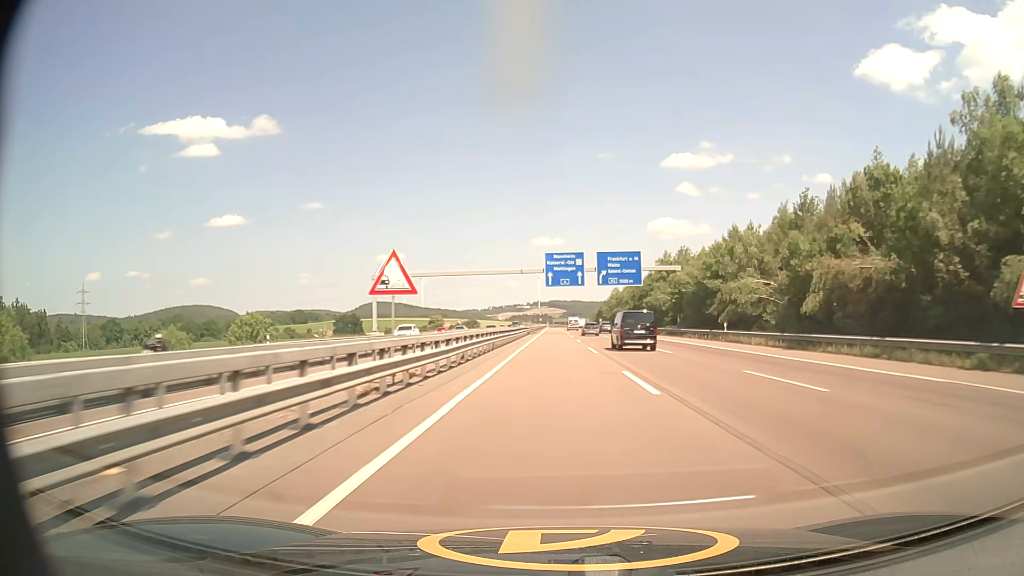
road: motorway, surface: asphalt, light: Day
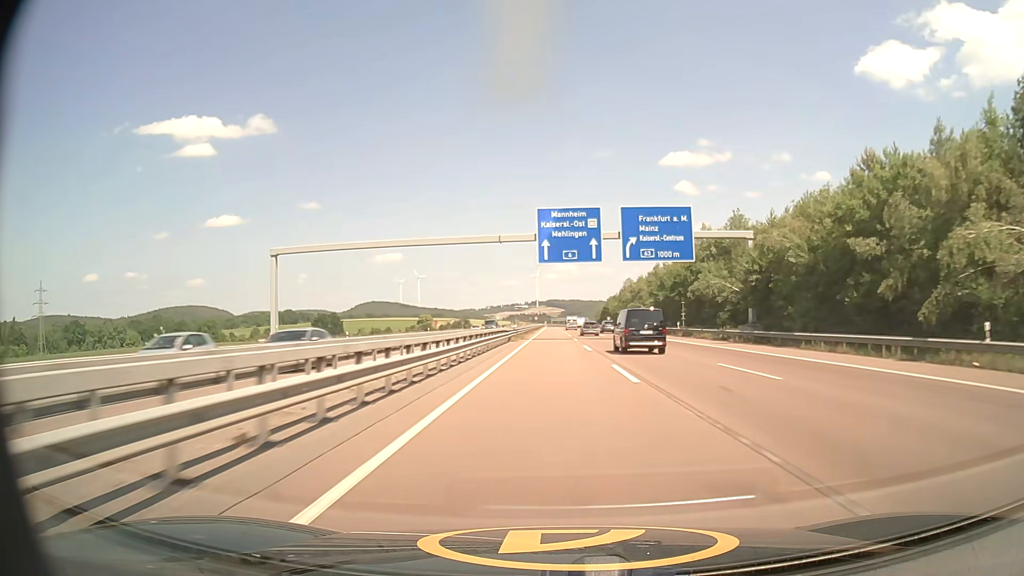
(+0.1, +33.4) m; 0°
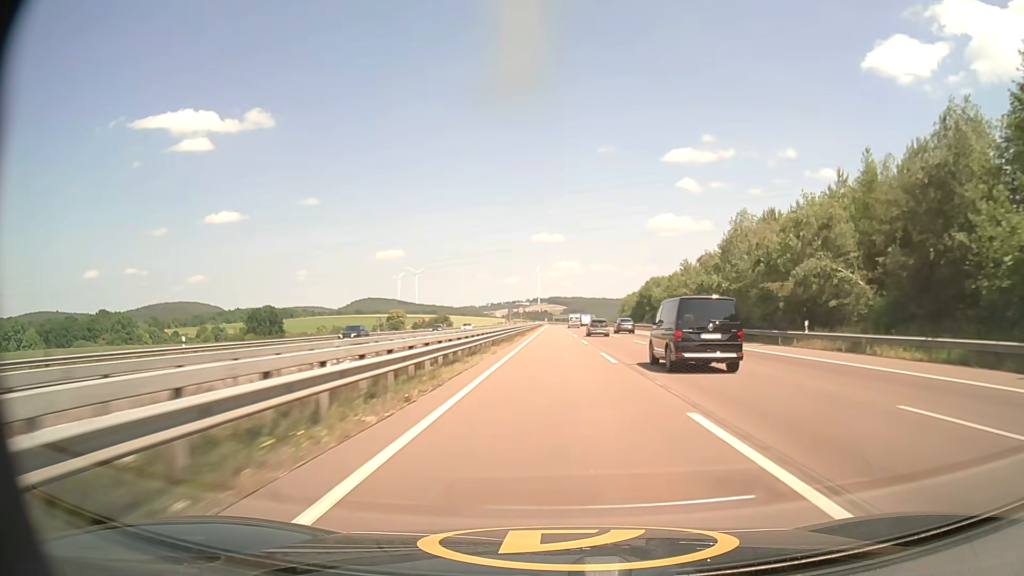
(-0.2, +83.4) m; 0°
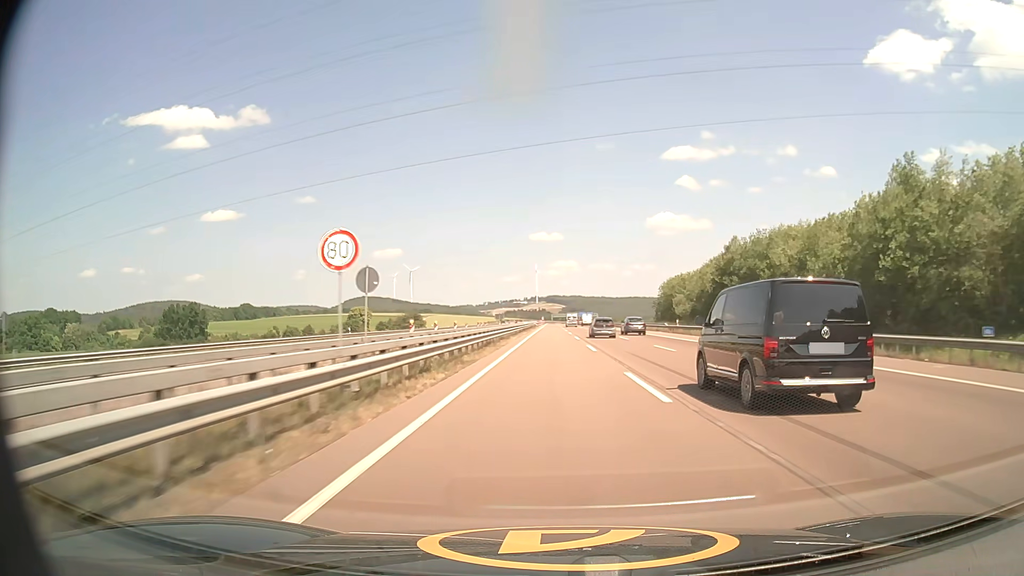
(-0.1, +63.8) m; 0°
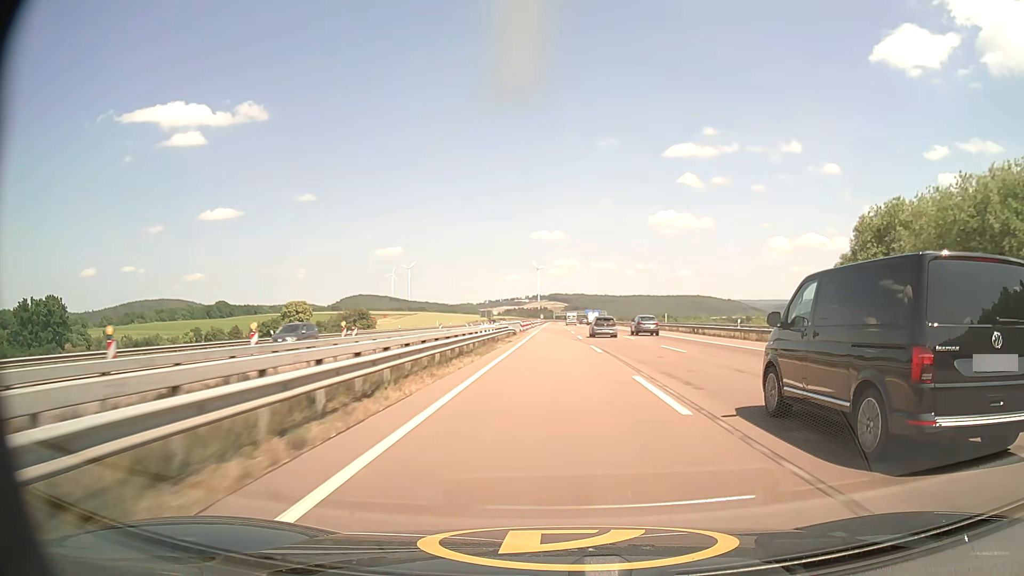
(0.0, +73.2) m; 0°
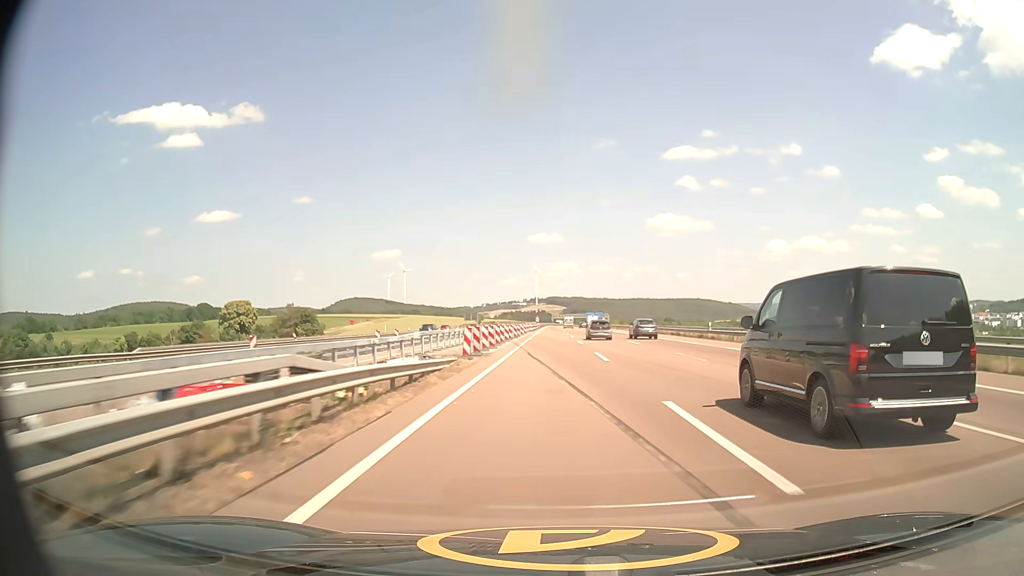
(0.0, +40.0) m; 0°
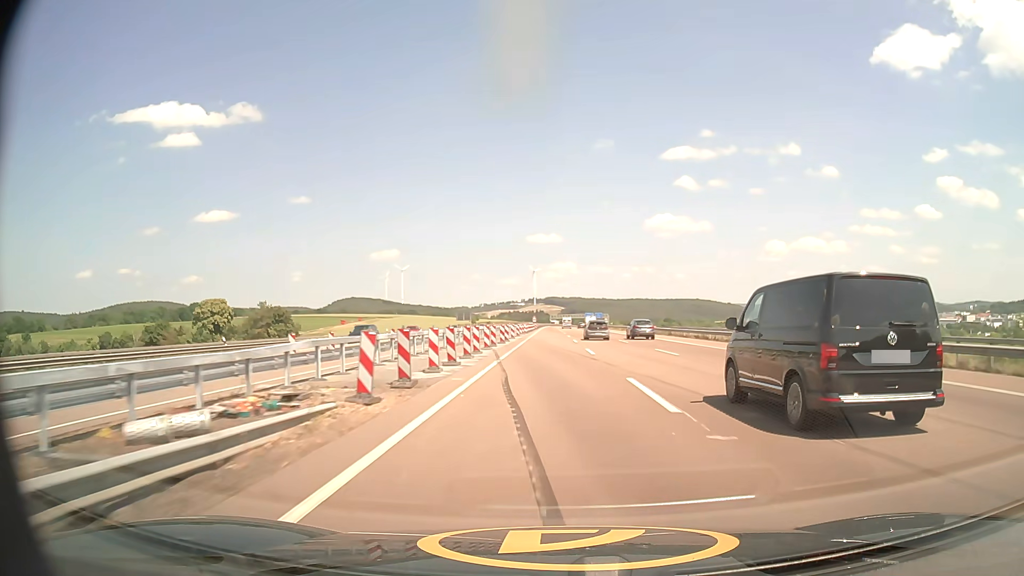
(0.0, +13.2) m; 0°
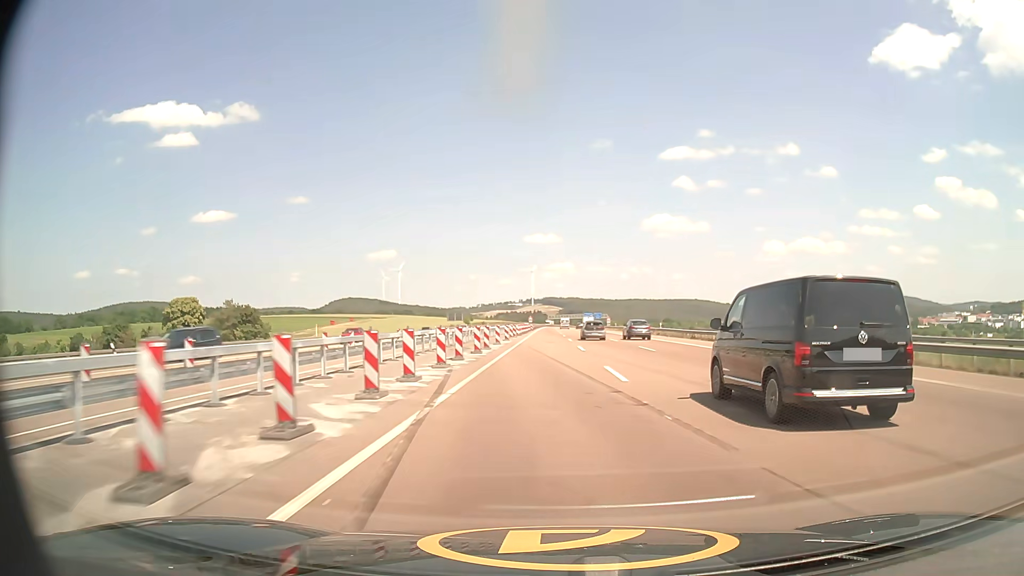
(0.0, +13.2) m; 0°
(0, +10) (0, +20) (0, +30) (0, +40) (0, +50) (+1, +60) (+1, +70) (+1, +80) (+1, +90) (+2, +100) m
